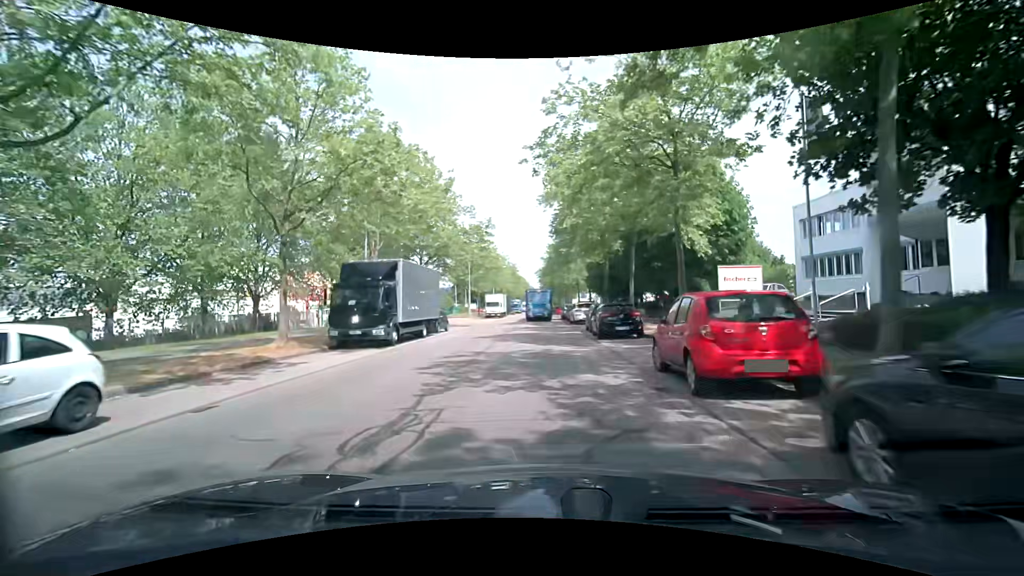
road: tertiary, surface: asphalt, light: Day
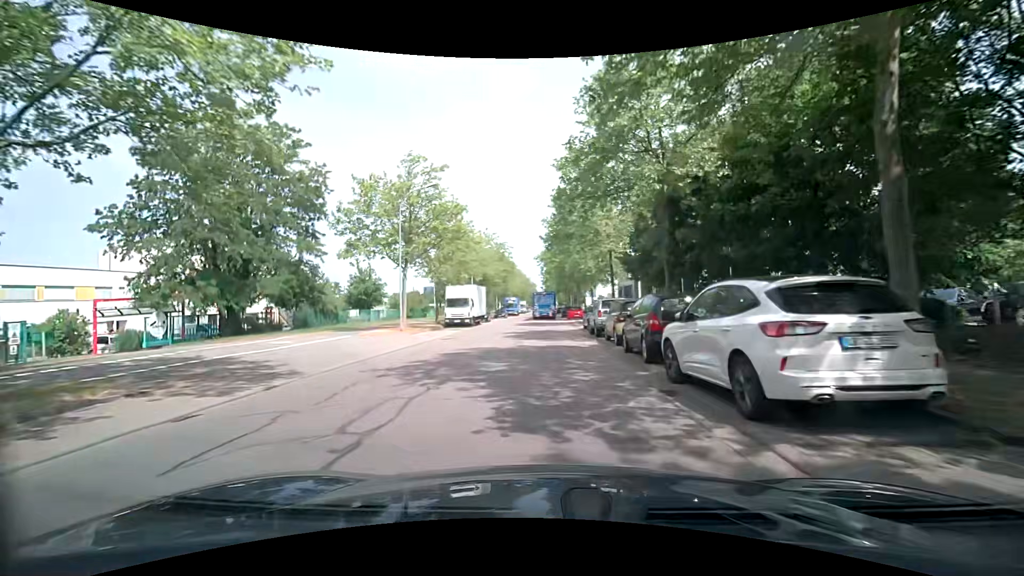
(-0.2, +30.8) m; 0°
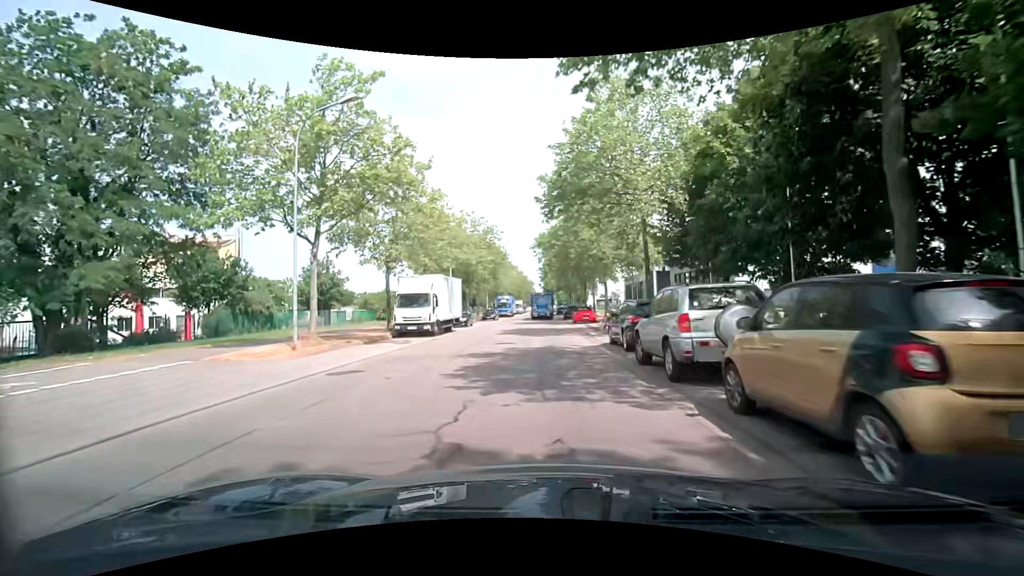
(0.0, +12.9) m; 0°
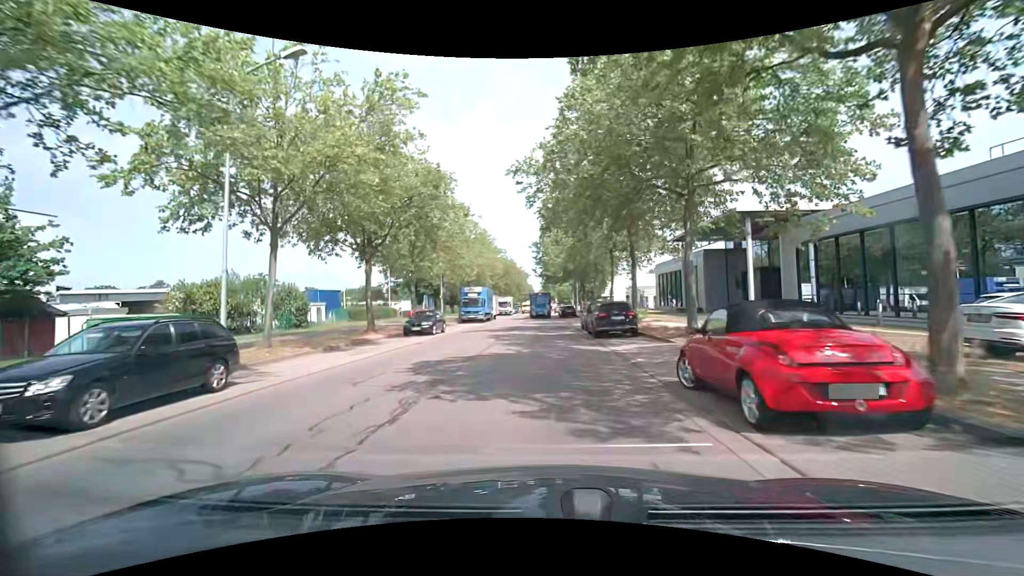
(+0.2, +33.4) m; +1°
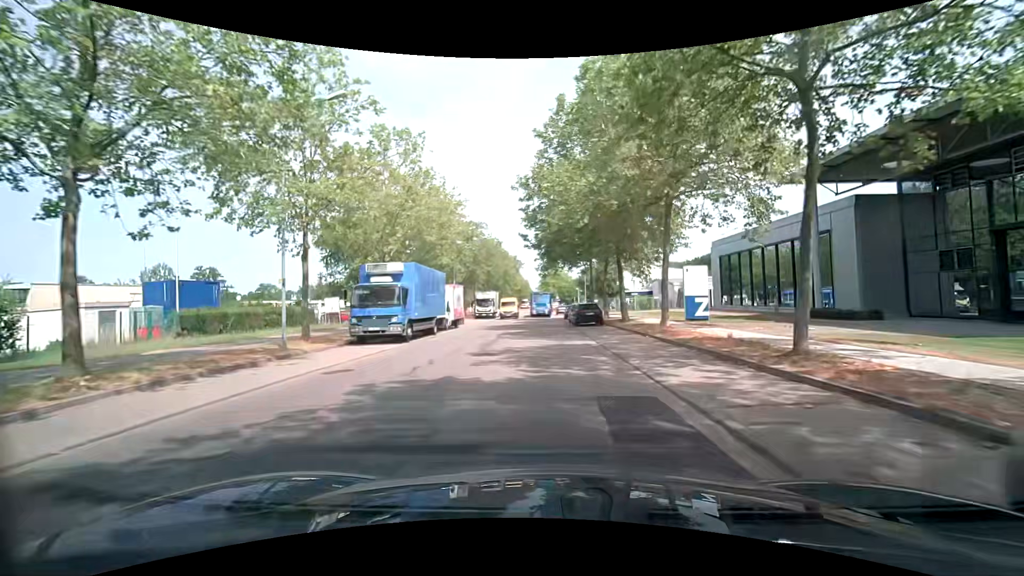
(-0.2, +27.1) m; 0°
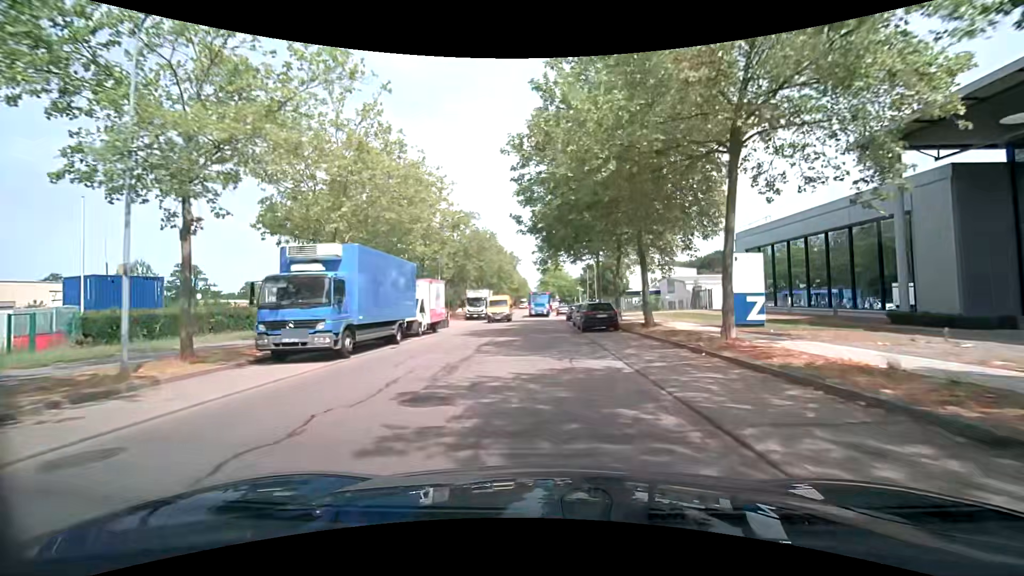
(0.0, +6.7) m; 0°
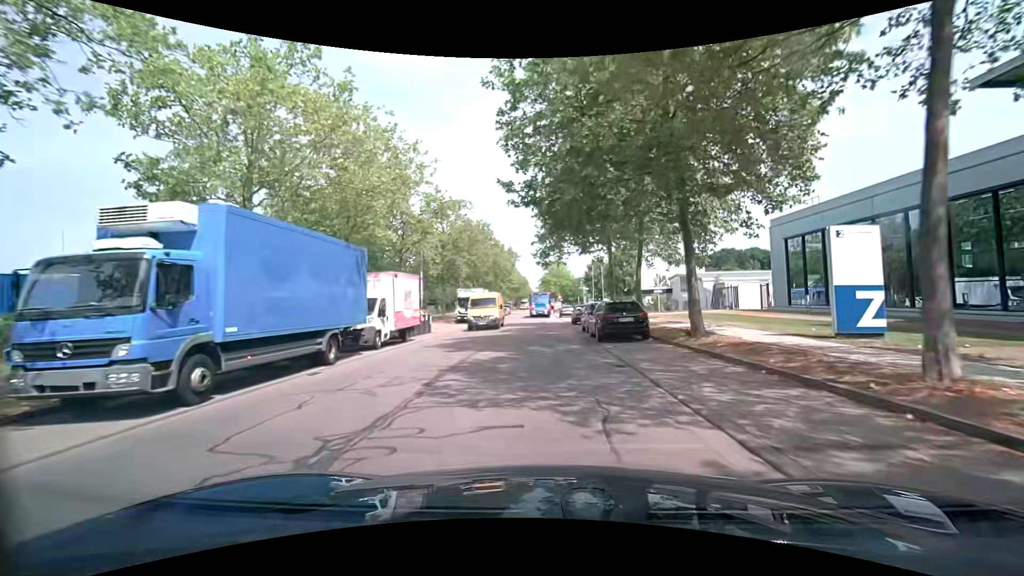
(0.0, +6.6) m; -1°
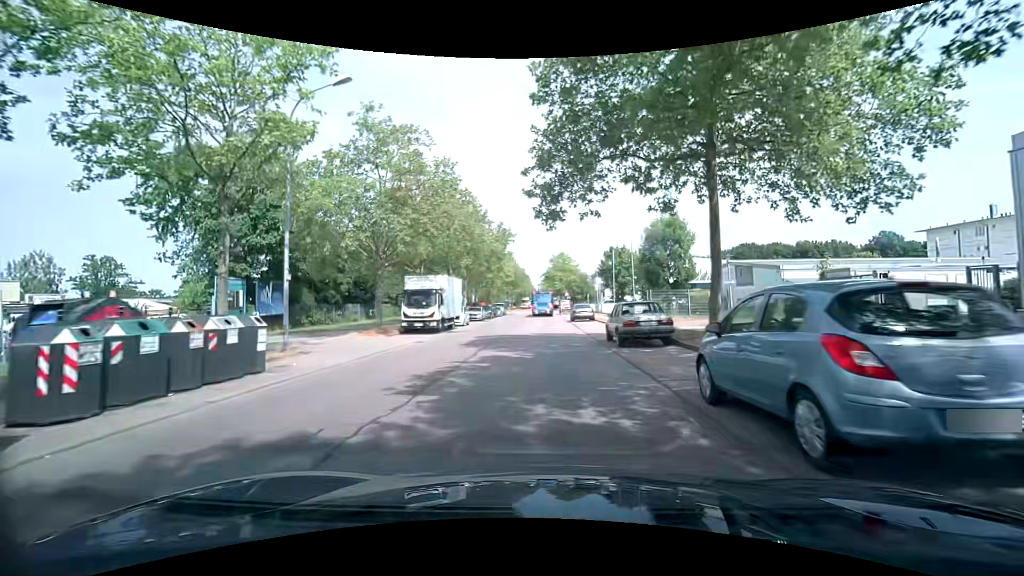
(0.0, +19.4) m; 0°
